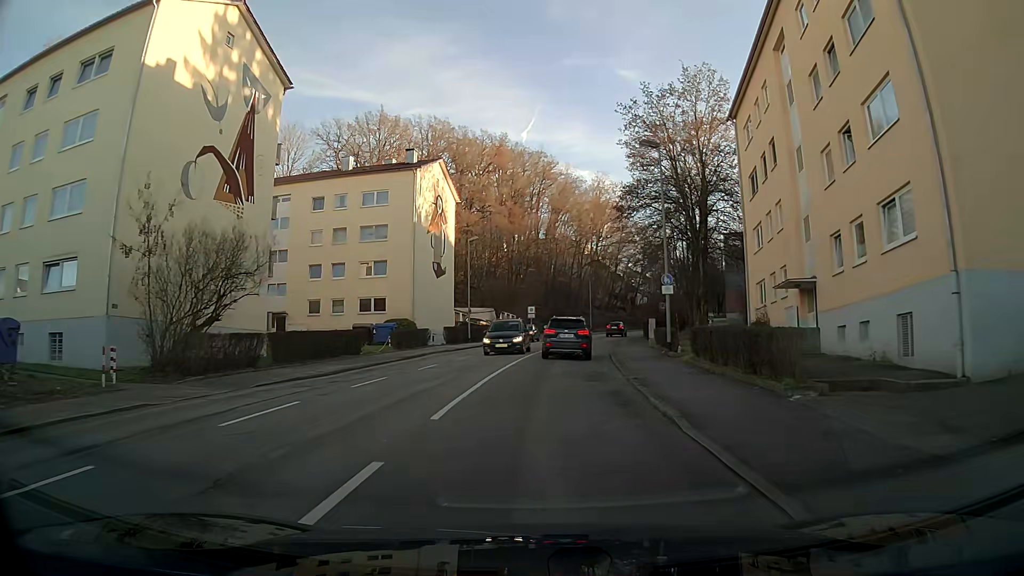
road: tertiary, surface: asphalt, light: Day
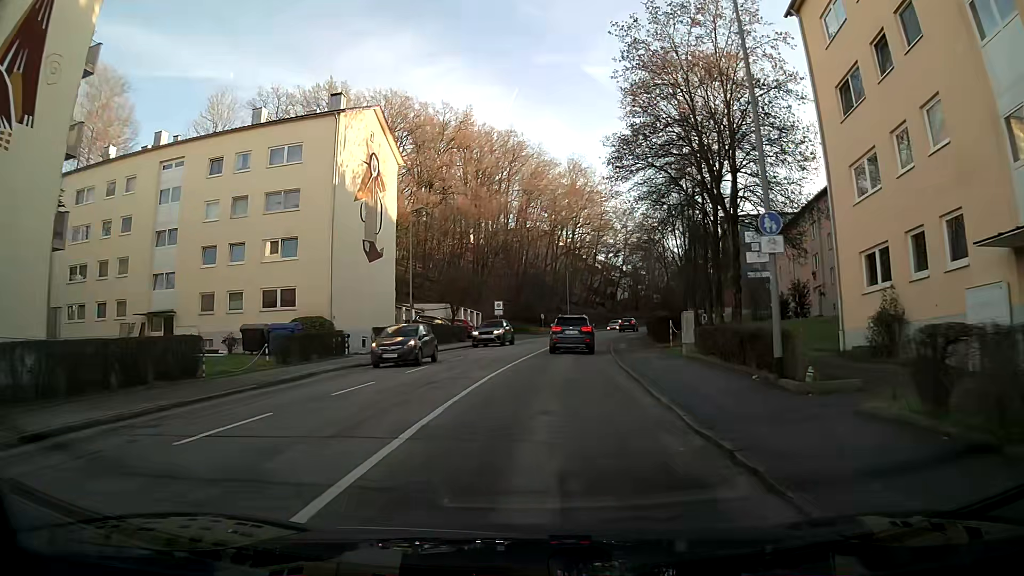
(+0.3, +13.8) m; +2°
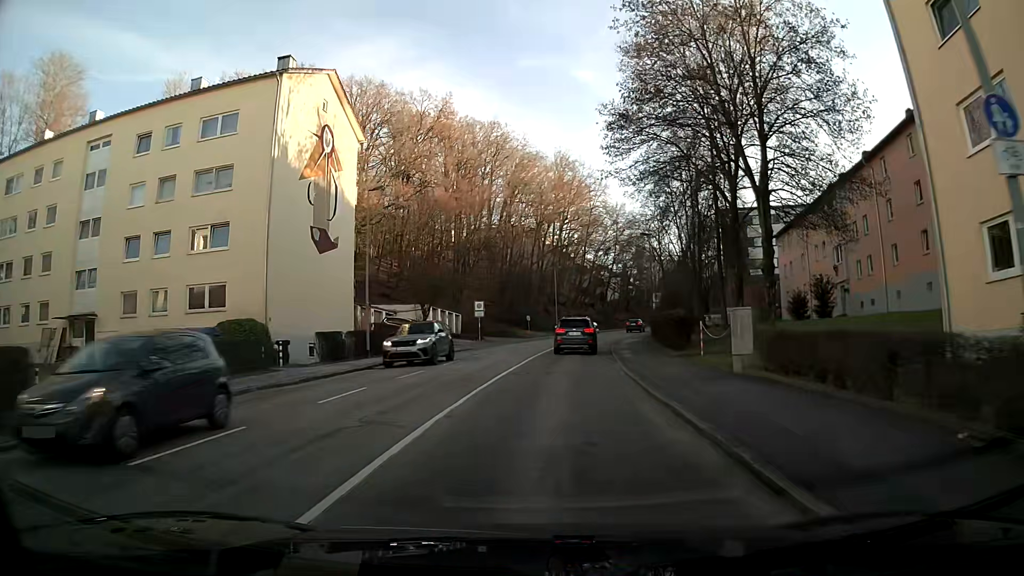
(+0.1, +7.0) m; +2°
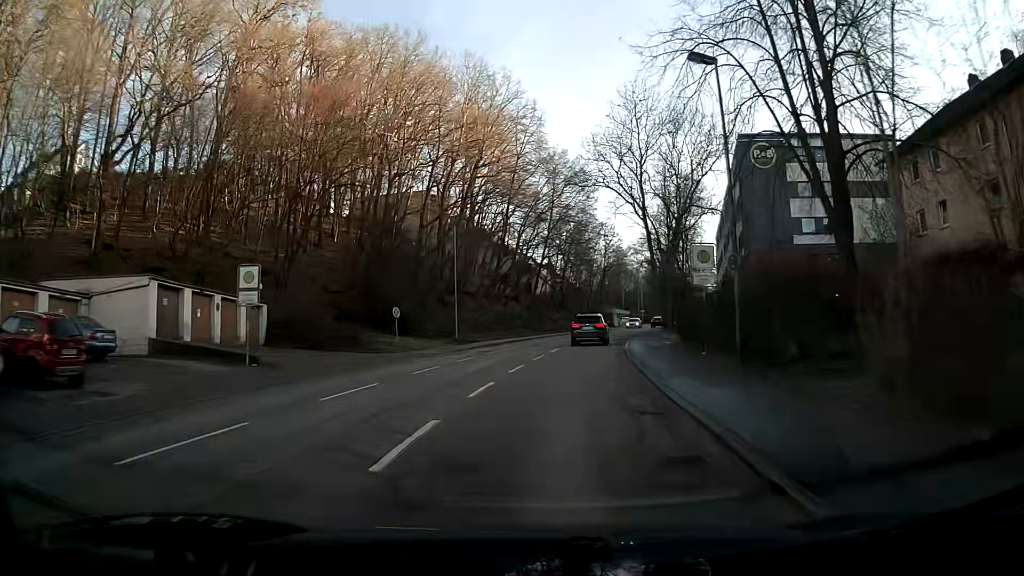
(+1.9, +36.6) m; +6°
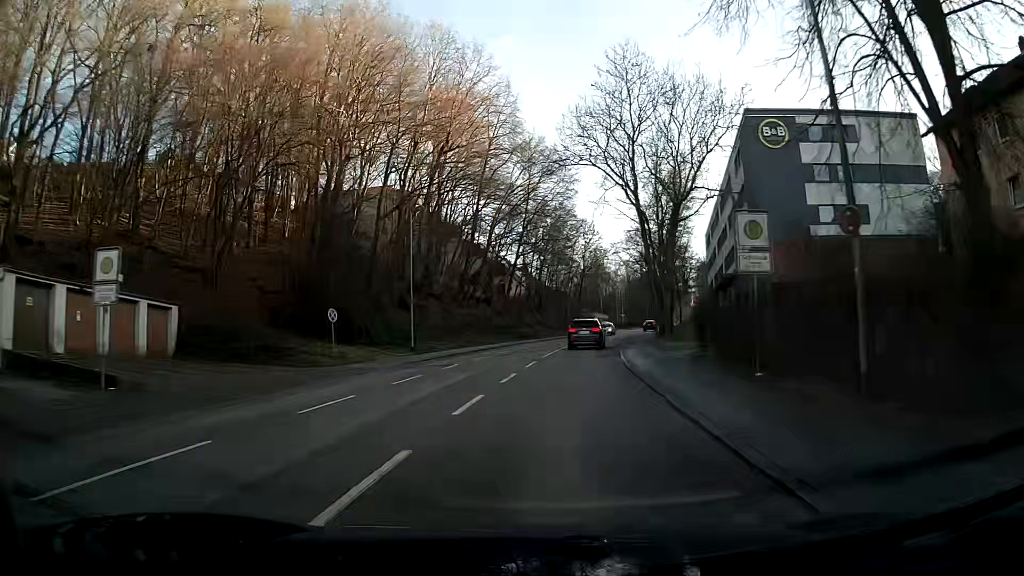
(+0.1, +7.6) m; +2°
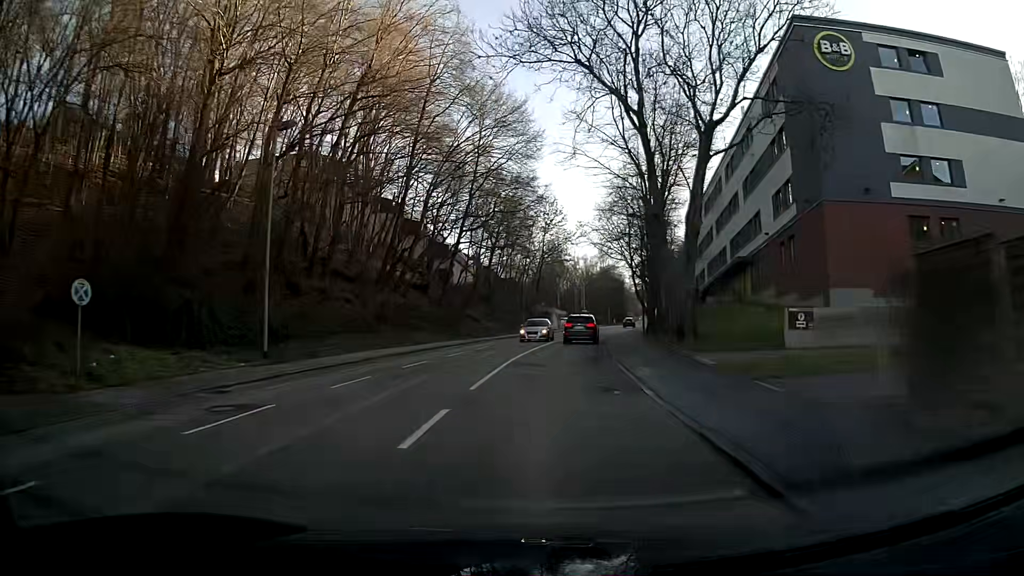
(+0.7, +15.4) m; +4°
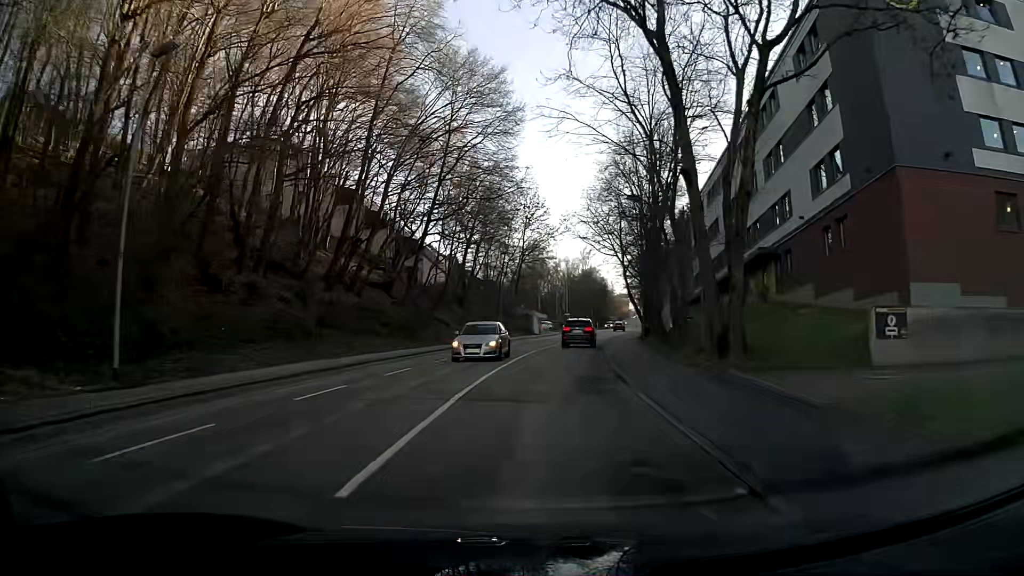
(+0.1, +7.8) m; +2°
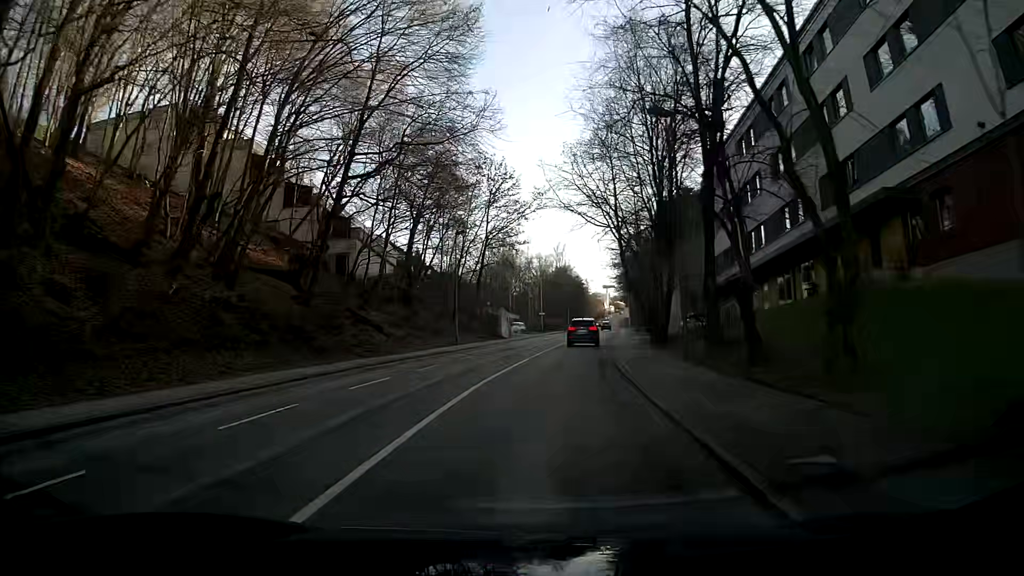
(+0.3, +15.8) m; +2°
(0, +10) (+1, +20) (+1, +30) (+2, +40) (+3, +50) (+4, +60) (+6, +70) (+7, +80) (+8, +90) (+9, +100) m
